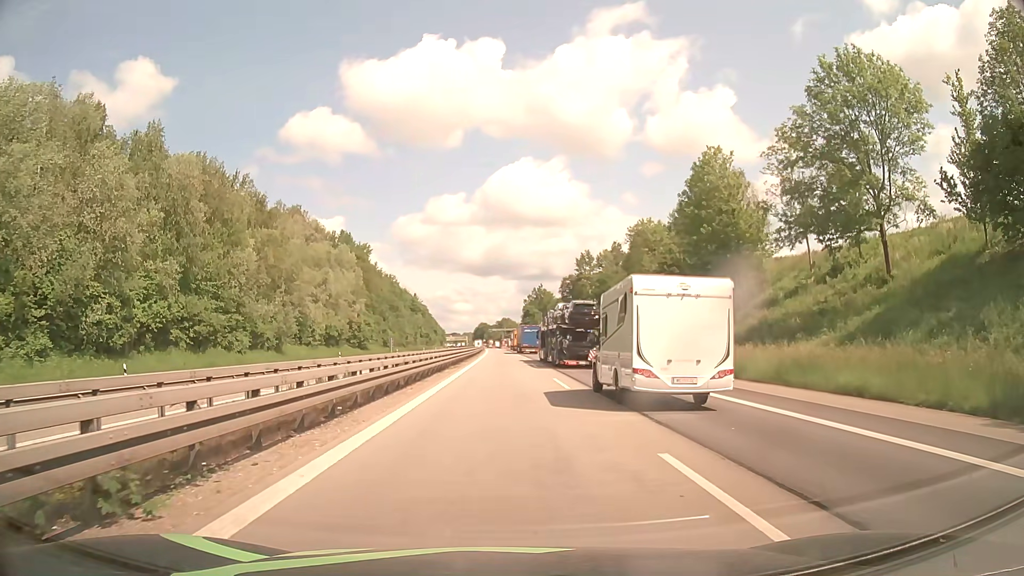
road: motorway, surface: asphalt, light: Day
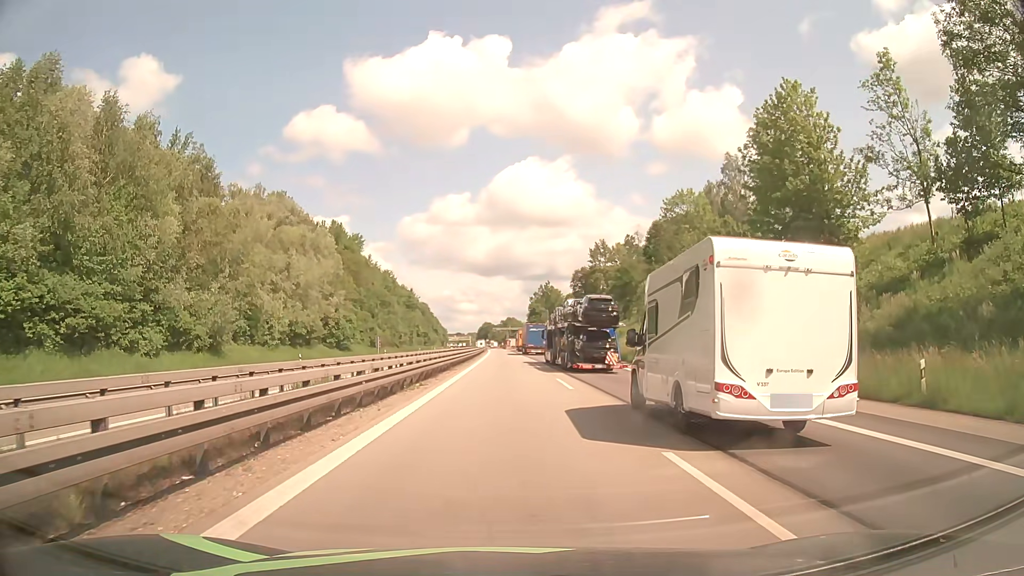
(-0.1, +18.0) m; -1°
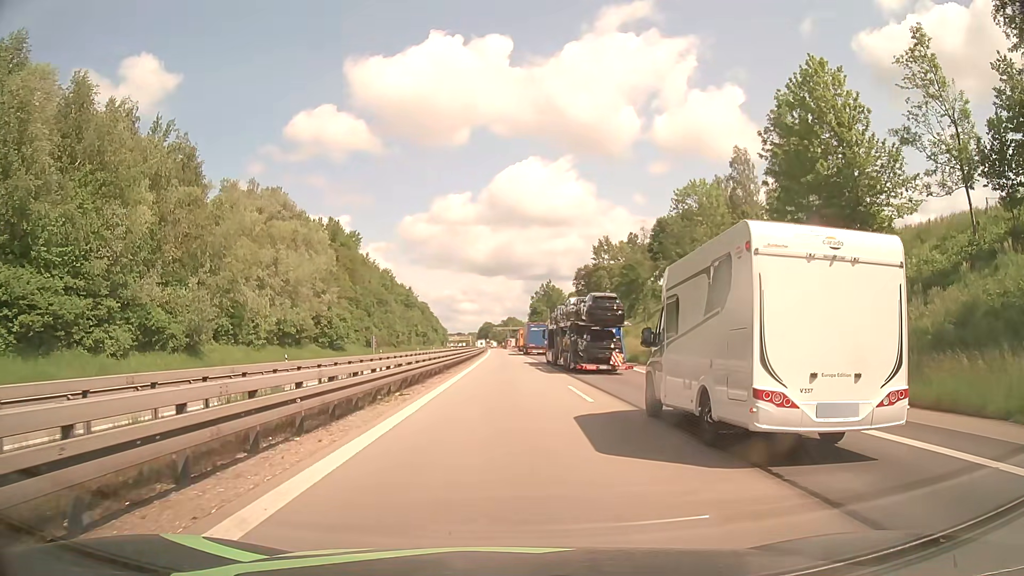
(0.0, +4.5) m; 0°
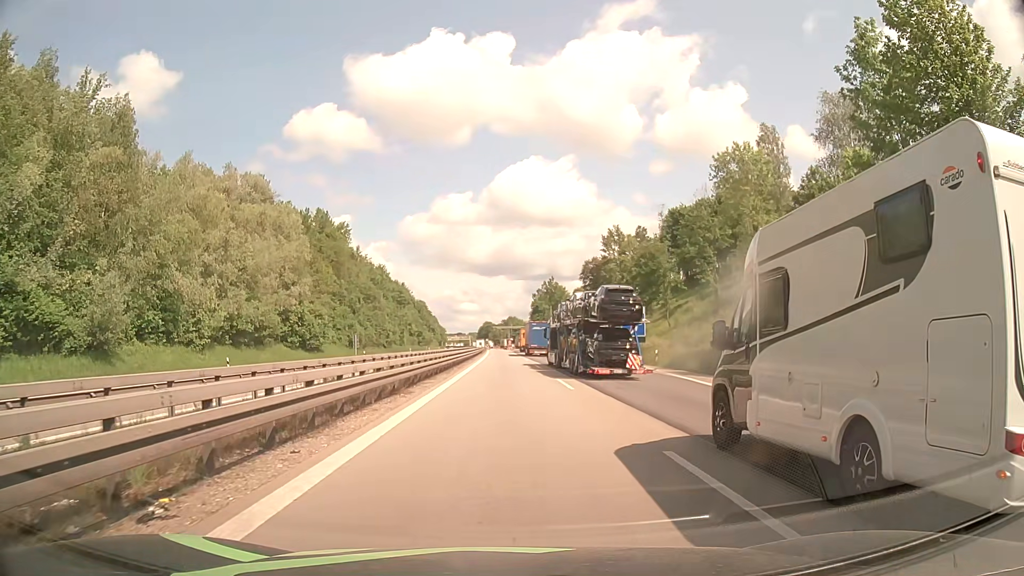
(0.0, +13.5) m; 0°
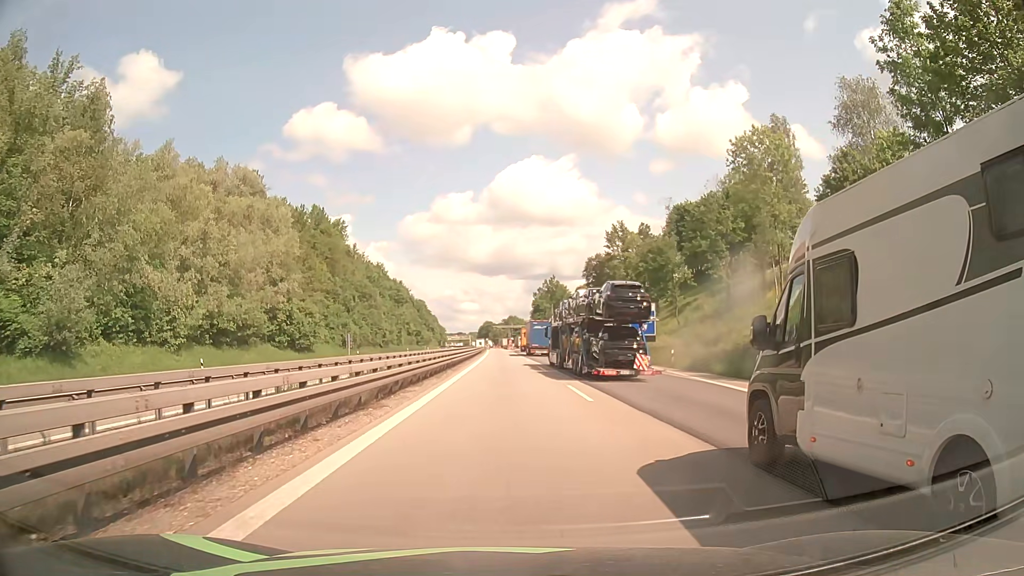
(0.0, +4.5) m; 0°
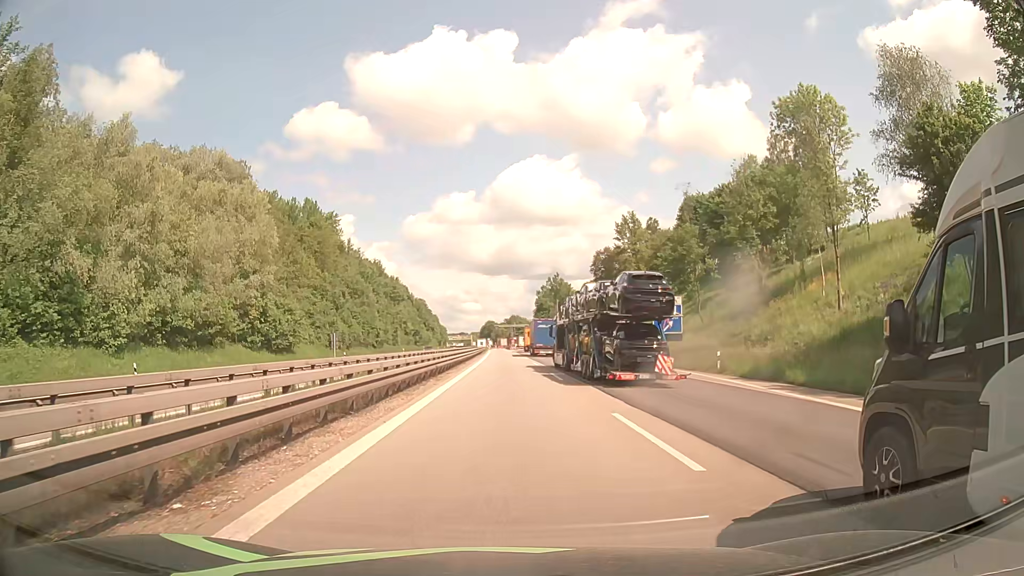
(0.0, +9.0) m; 0°
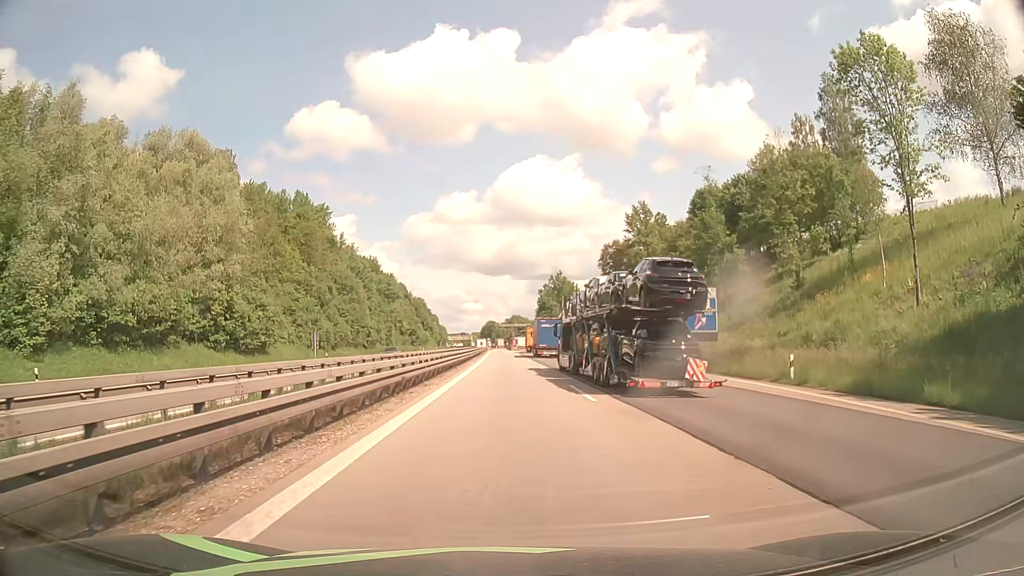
(0.0, +9.0) m; 0°
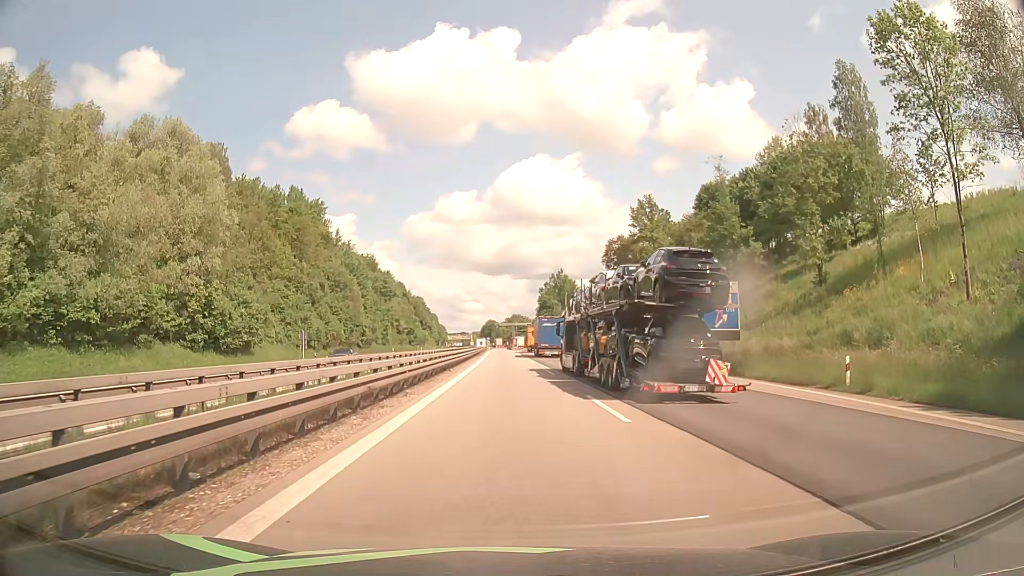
(0.0, +4.5) m; 0°
(0, +10) (0, +20) (0, +30) (0, +40) (0, +50) (0, +60) (0, +70) (0, +80) (0, +90) (0, +100) m
